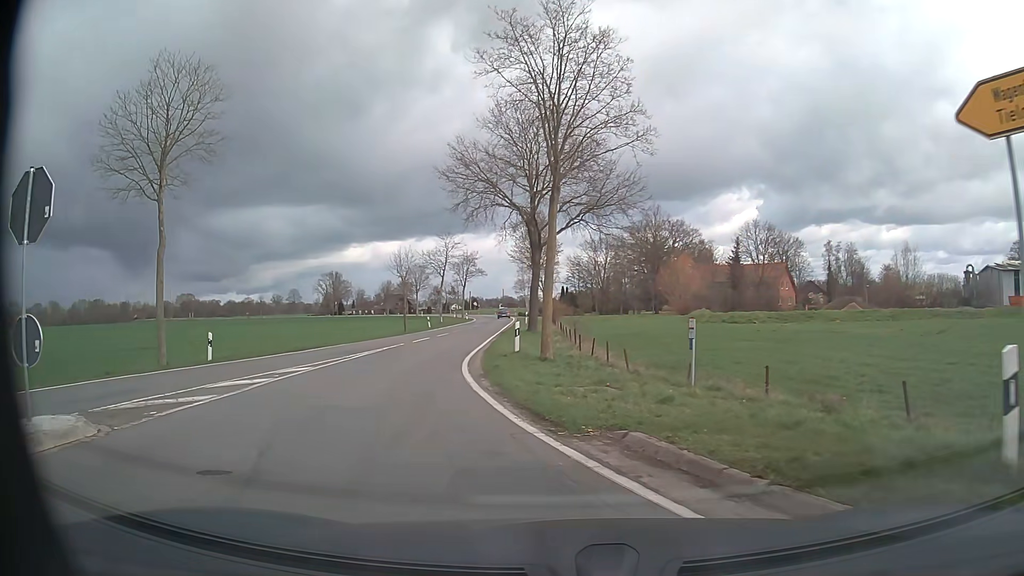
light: Day
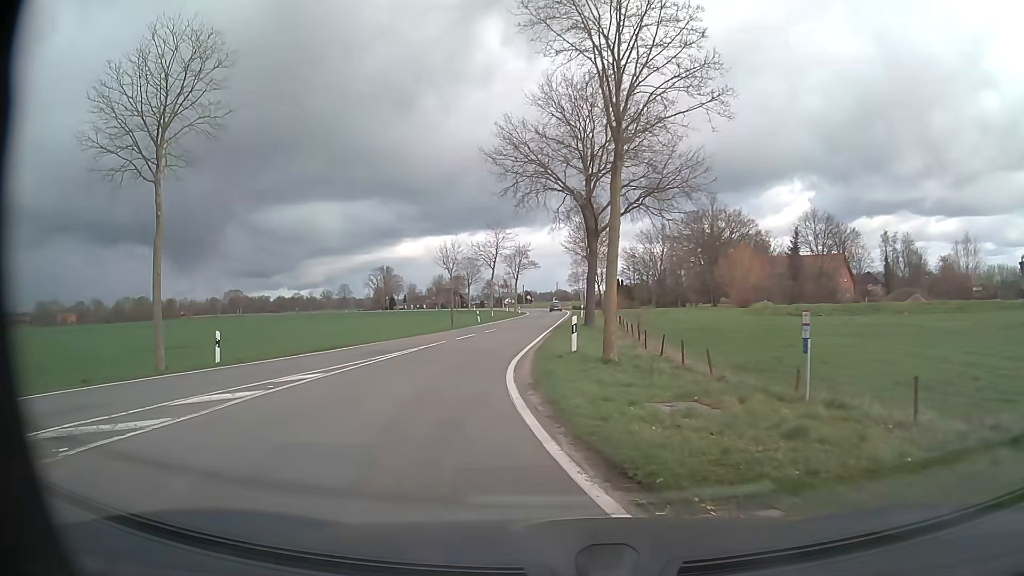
(-0.1, +3.2) m; -5°
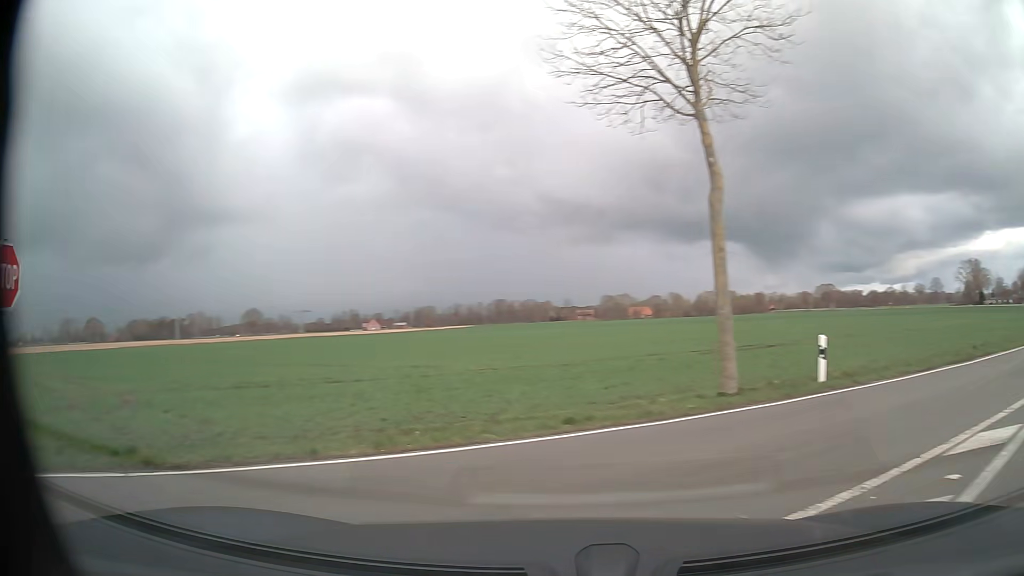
(-2.0, +6.5) m; -50°
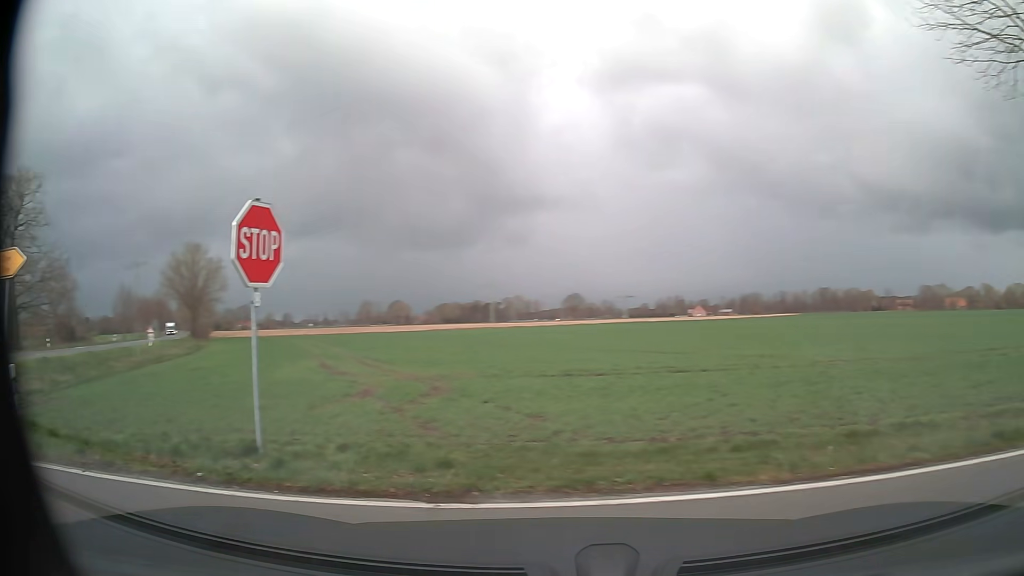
(-0.5, +2.1) m; -26°
